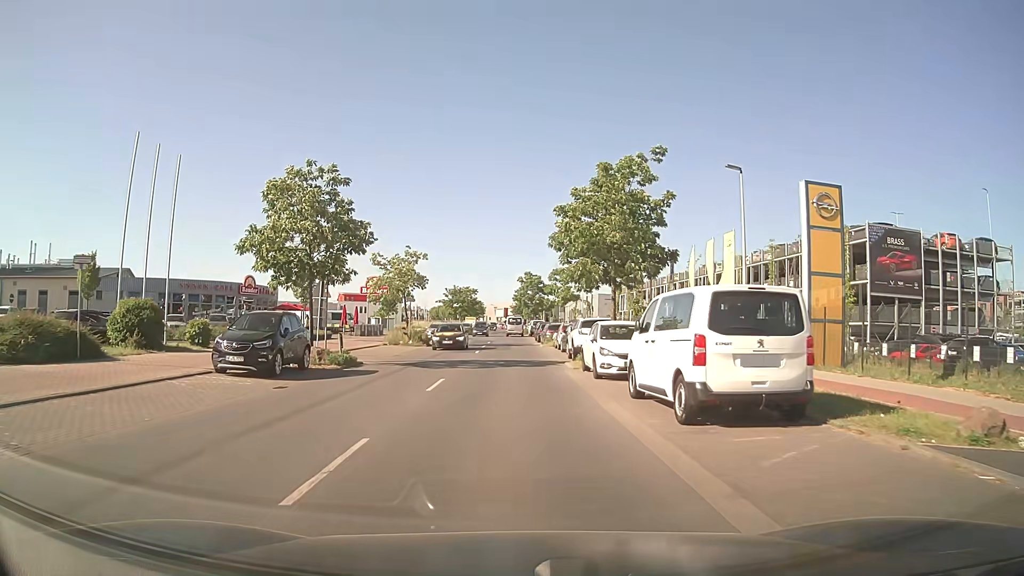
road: tertiary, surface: asphalt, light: Day
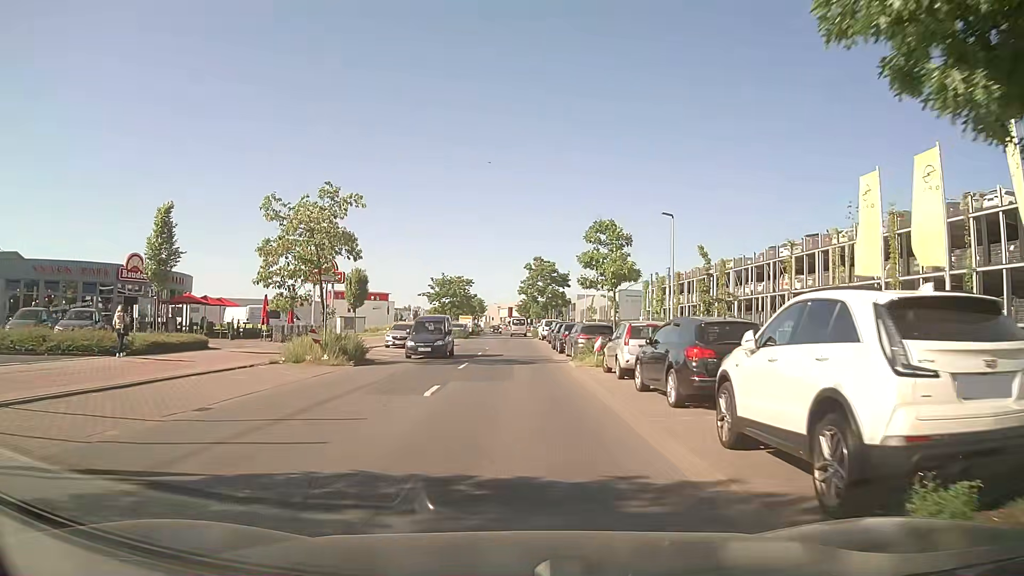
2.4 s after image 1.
(-0.1, +20.1) m; -1°
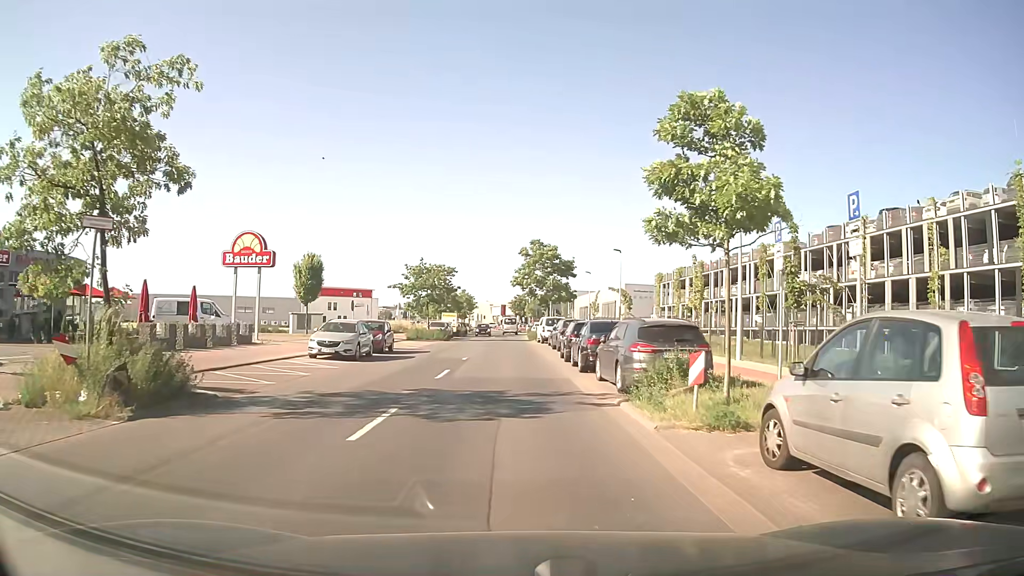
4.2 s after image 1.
(+0.1, +13.0) m; 0°
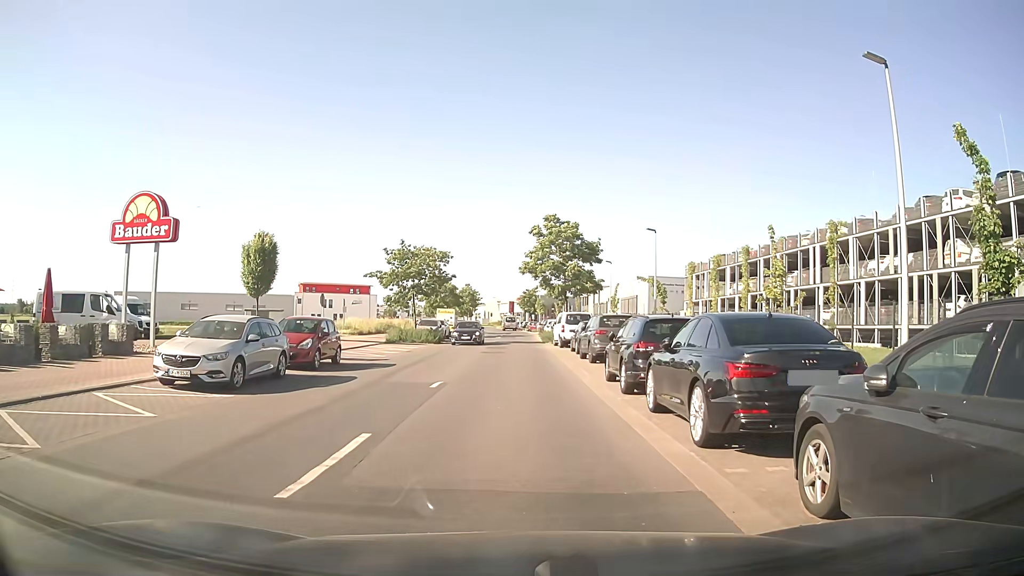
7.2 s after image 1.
(0.0, +11.0) m; -1°
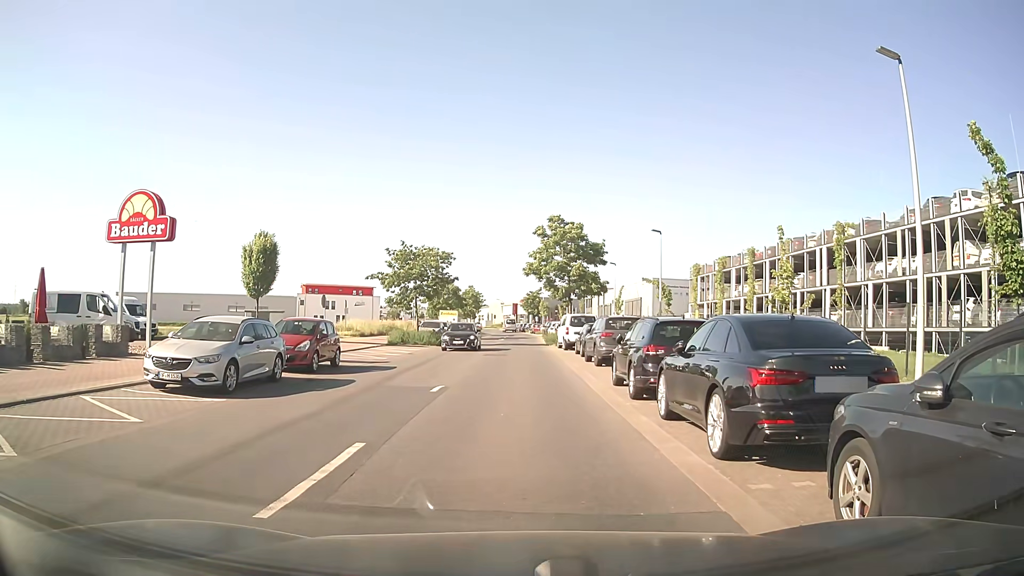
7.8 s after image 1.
(0.0, +0.5) m; 0°
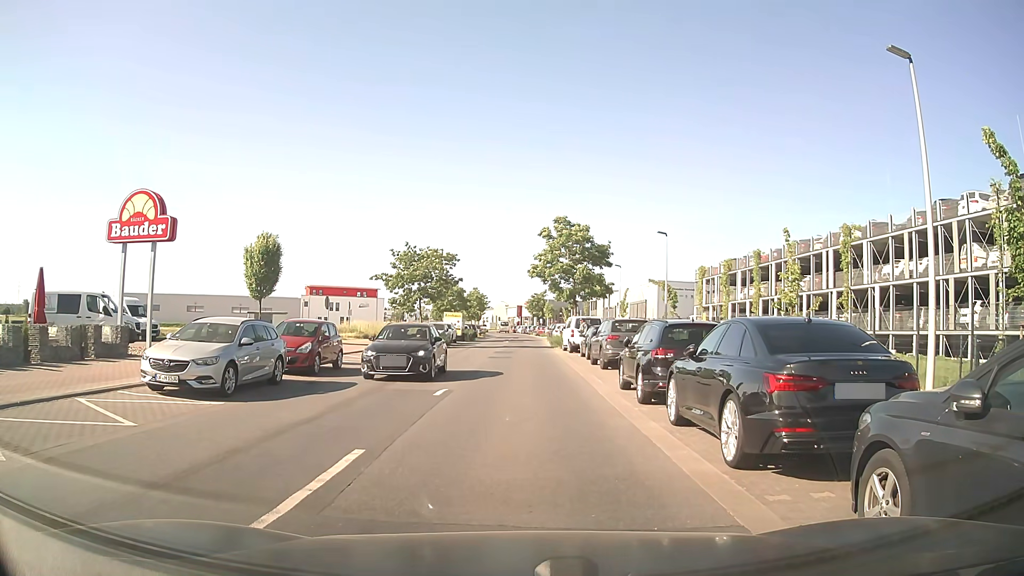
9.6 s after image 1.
(0.0, +0.3) m; 0°
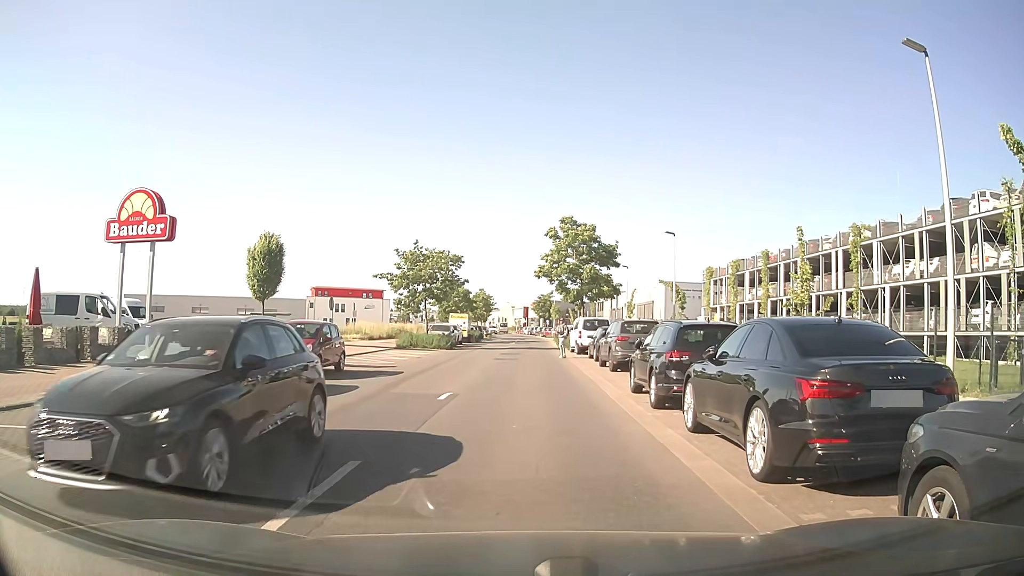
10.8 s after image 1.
(0.0, +0.6) m; 0°
